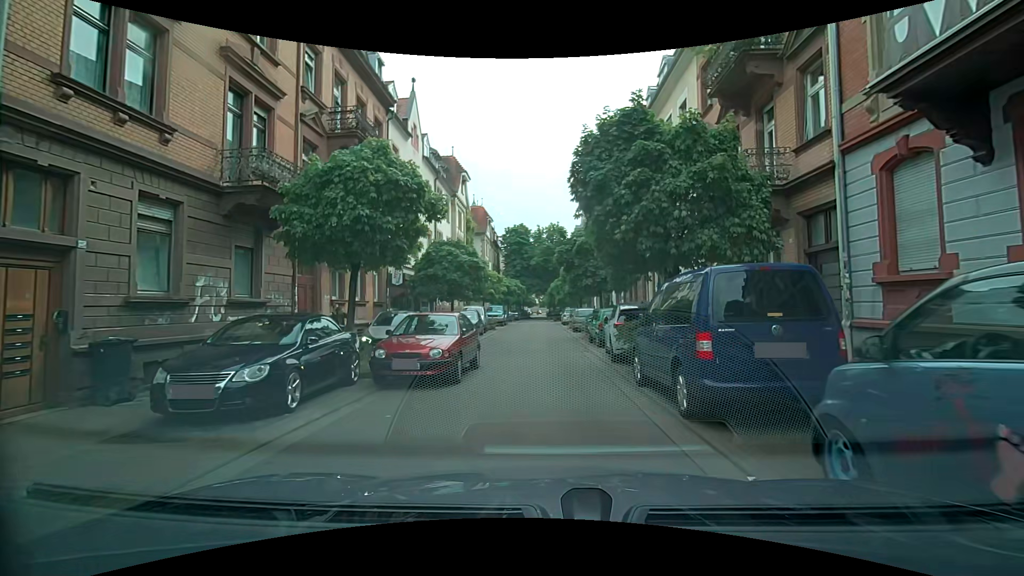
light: Day
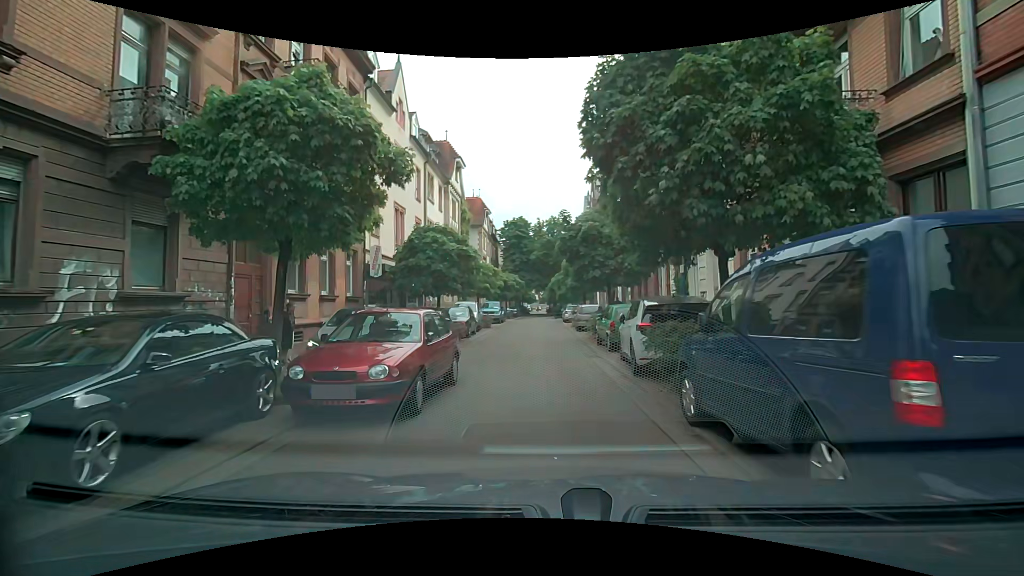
(0.0, +3.1) m; 0°
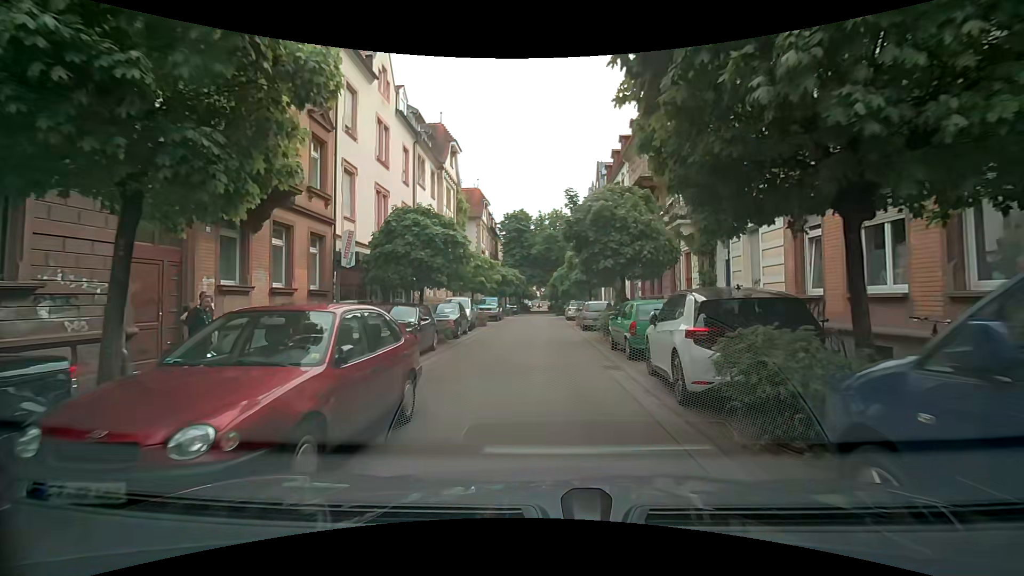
(+0.1, +3.2) m; +2°
